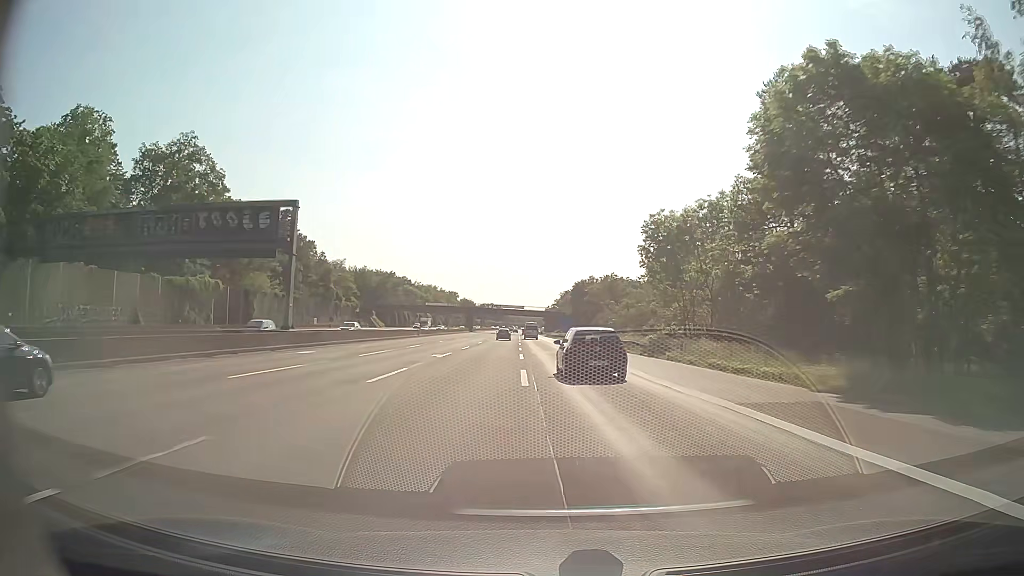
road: motorway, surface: asphalt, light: Day
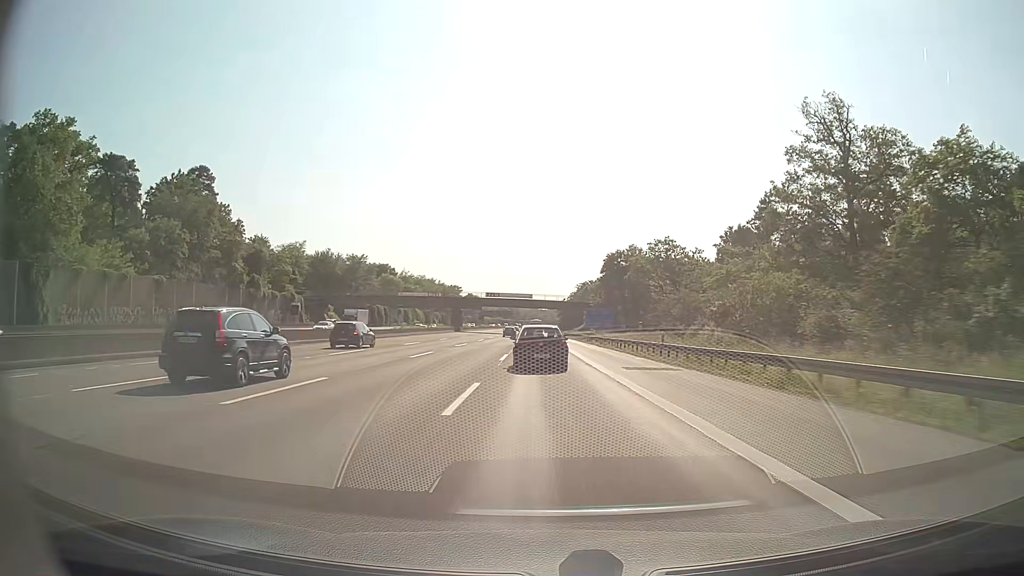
(-0.3, +52.3) m; -1°
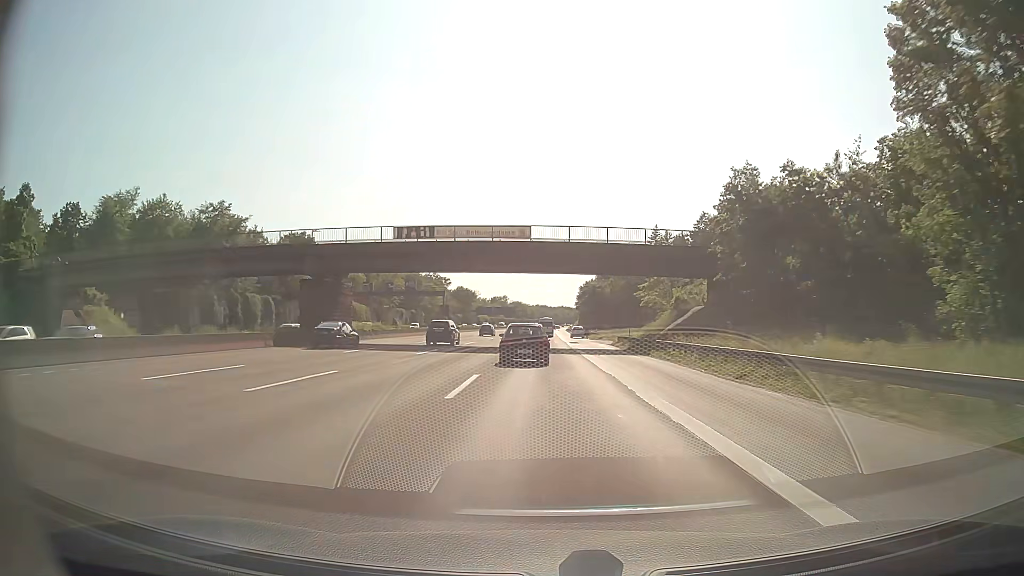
(-0.8, +87.3) m; -1°
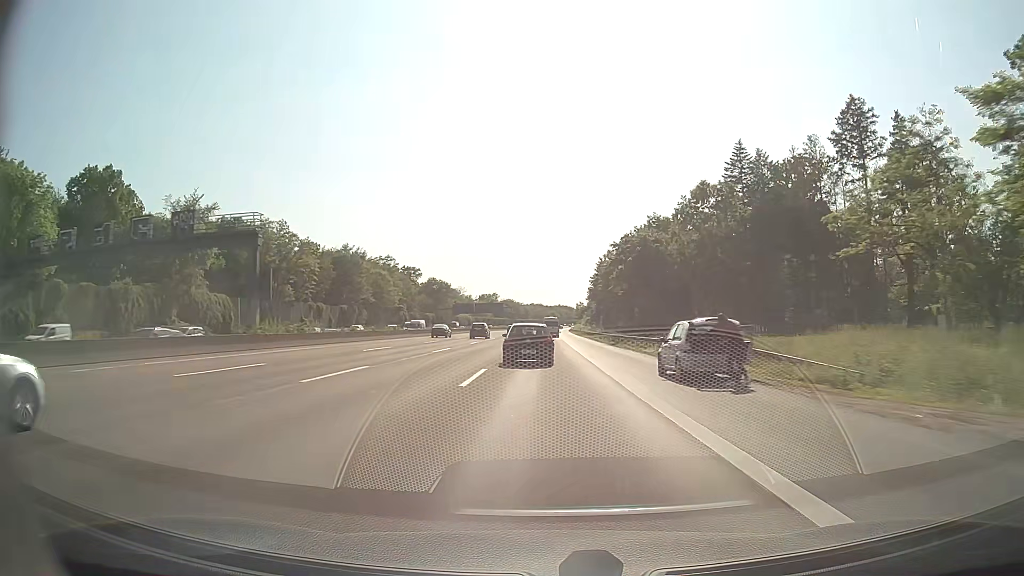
(+0.2, +69.3) m; 0°
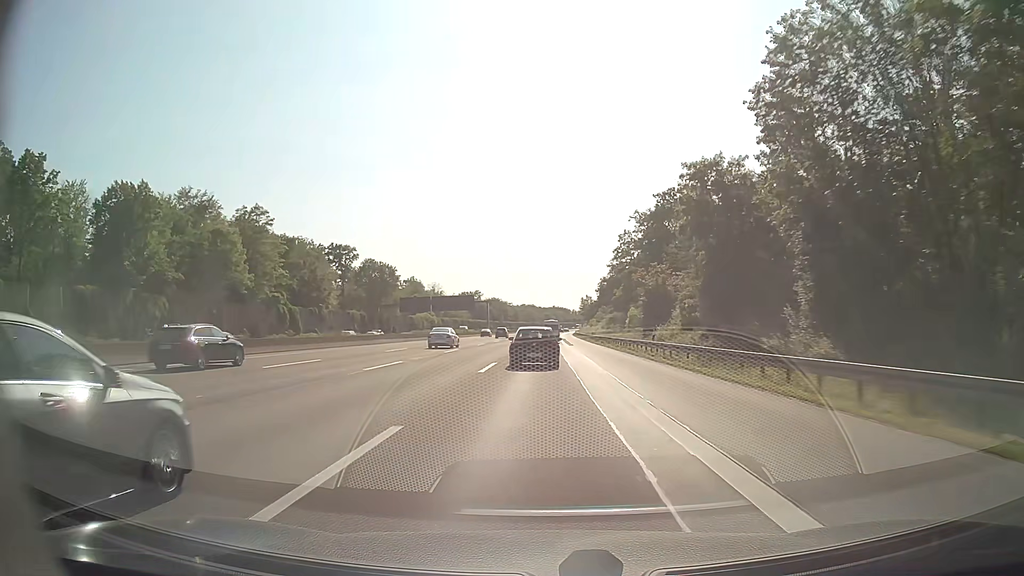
(+0.5, +84.2) m; +1°
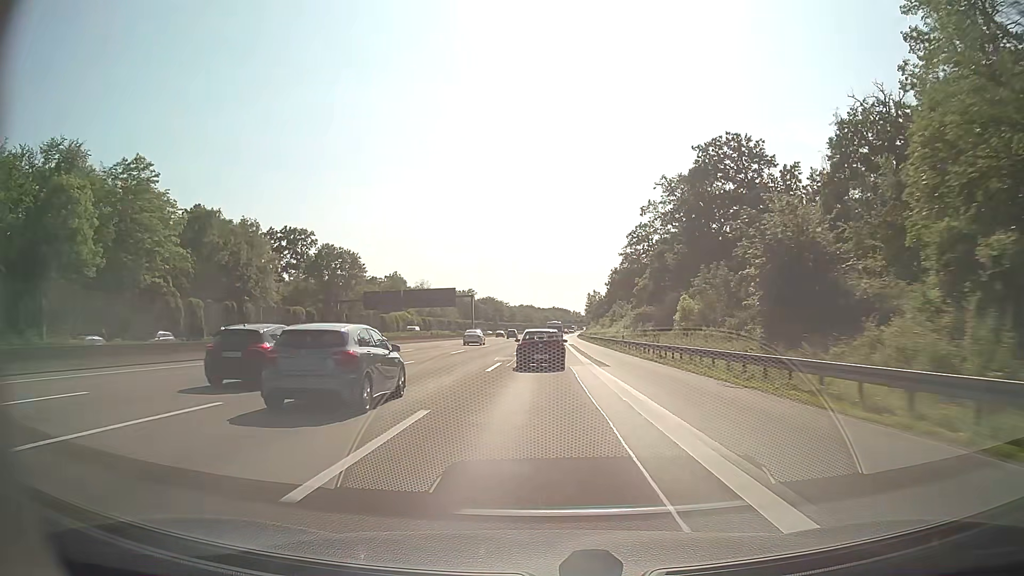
(+0.1, +34.0) m; 0°
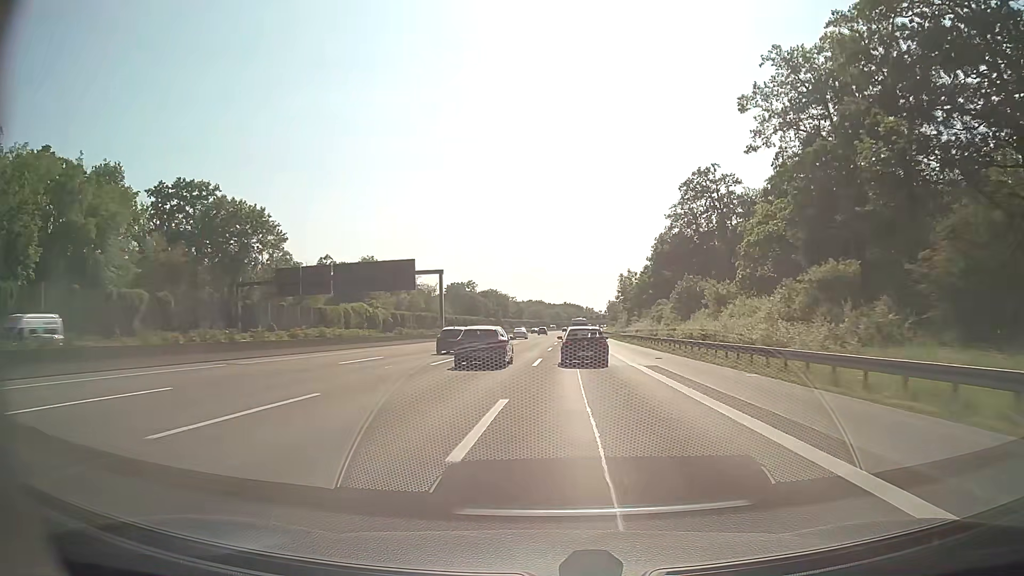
(-0.5, +51.9) m; -1°
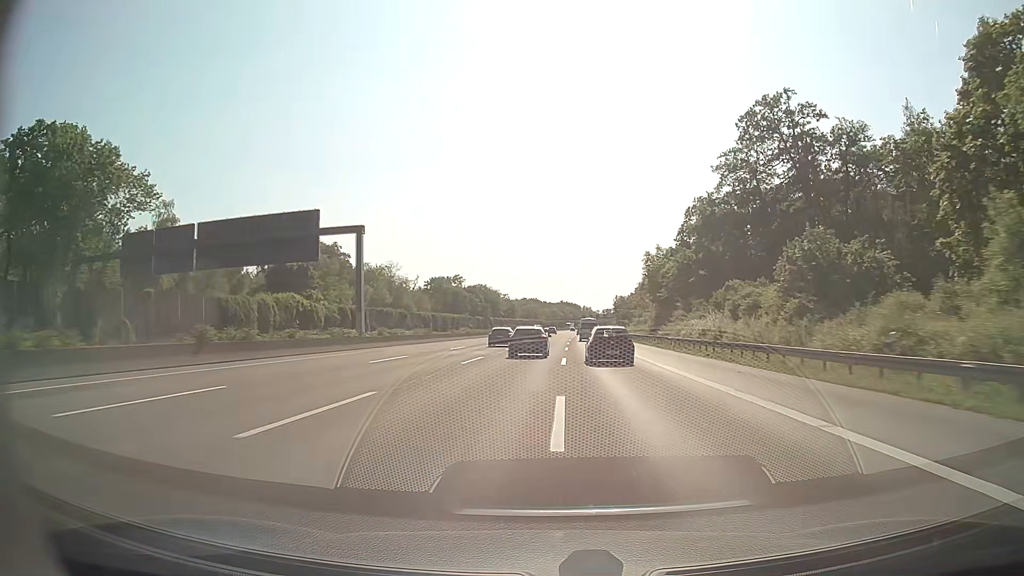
(+0.1, +35.1) m; 0°
(0, +10) (0, +20) (0, +30) (0, +40) (+1, +50) (+1, +60) (+1, +70) (+2, +80) (+2, +90) (+3, +100) m
